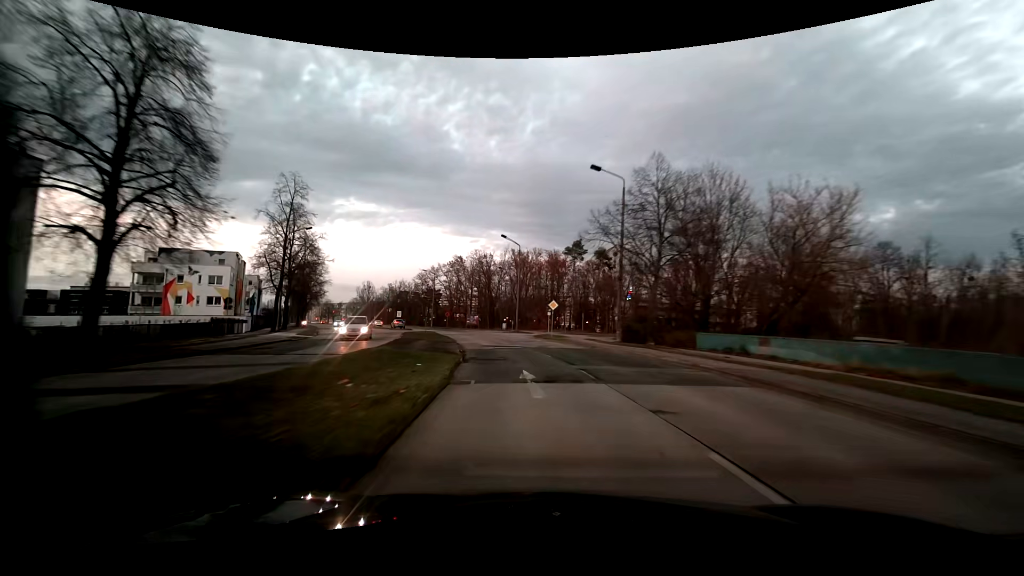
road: tertiary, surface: concrete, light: Dusk
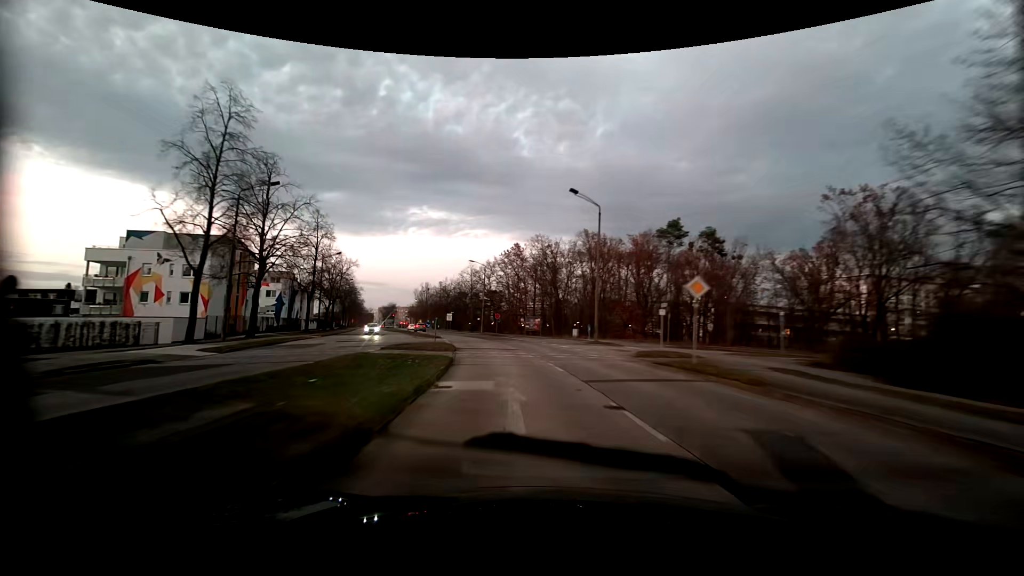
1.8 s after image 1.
(-1.4, +22.8) m; -7°
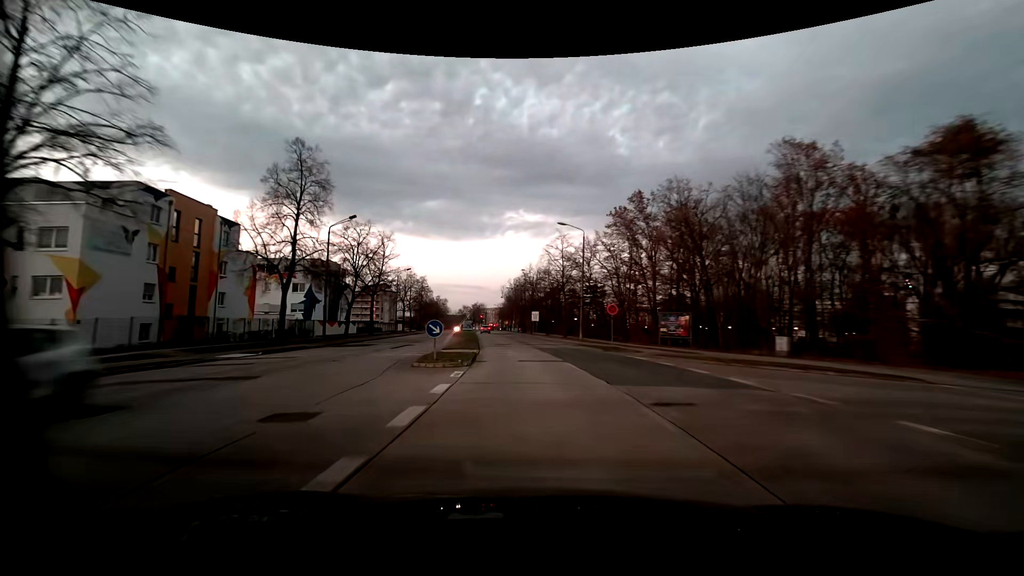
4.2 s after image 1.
(-3.3, +30.3) m; -11°
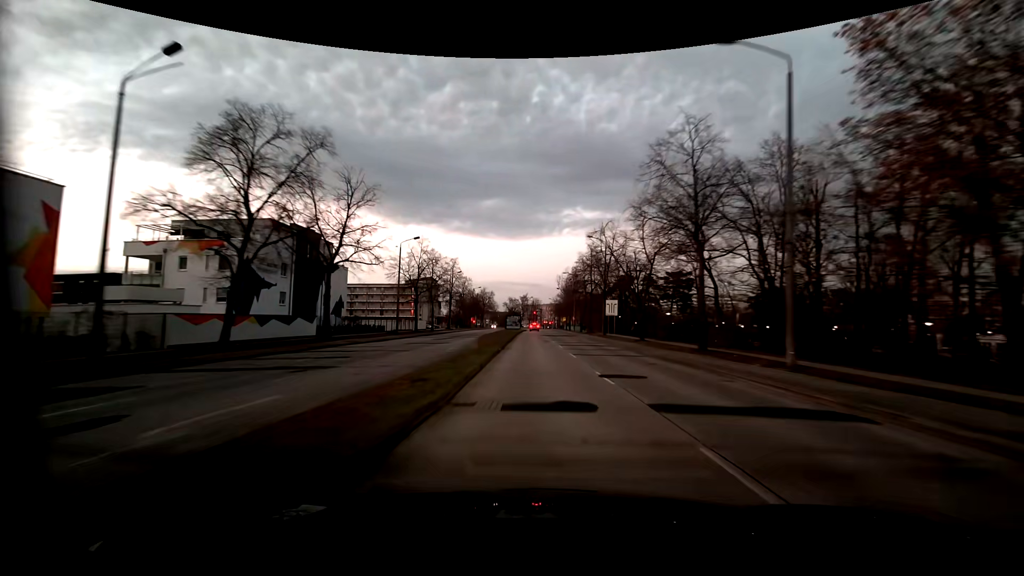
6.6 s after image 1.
(-2.1, +31.4) m; -7°
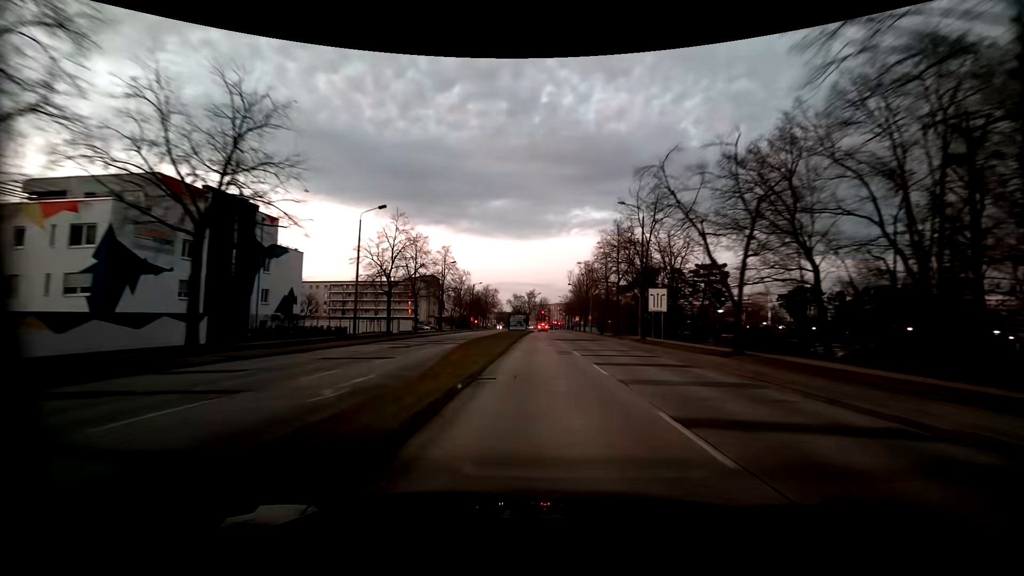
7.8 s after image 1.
(-0.2, +16.3) m; -1°
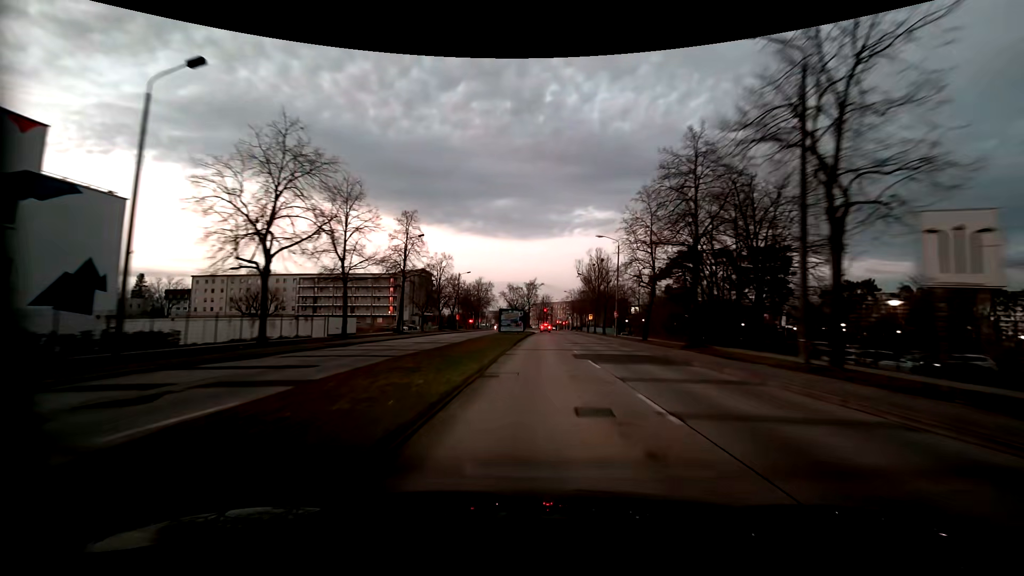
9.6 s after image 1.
(-0.1, +24.6) m; 0°
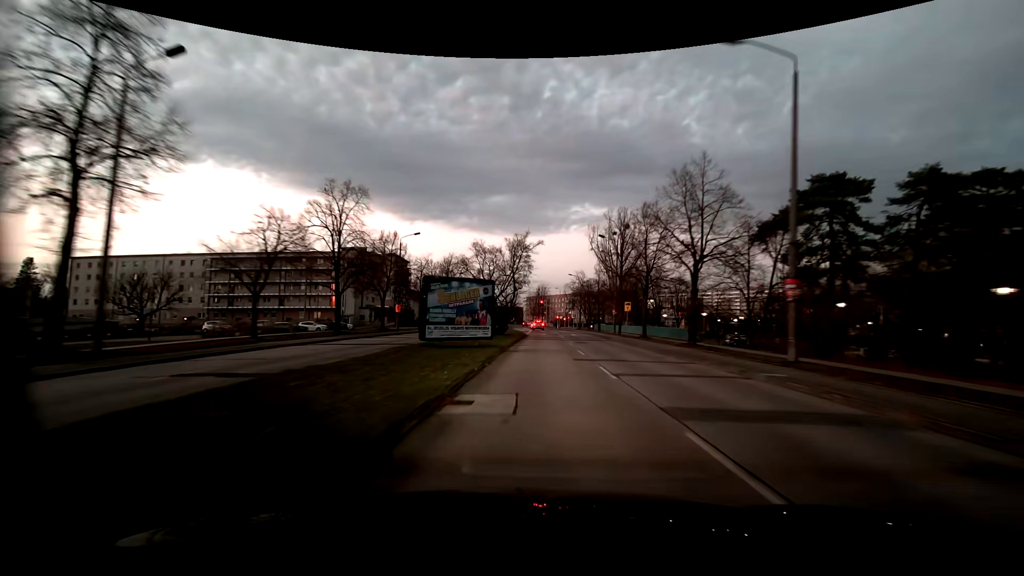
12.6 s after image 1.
(+0.2, +39.5) m; +1°
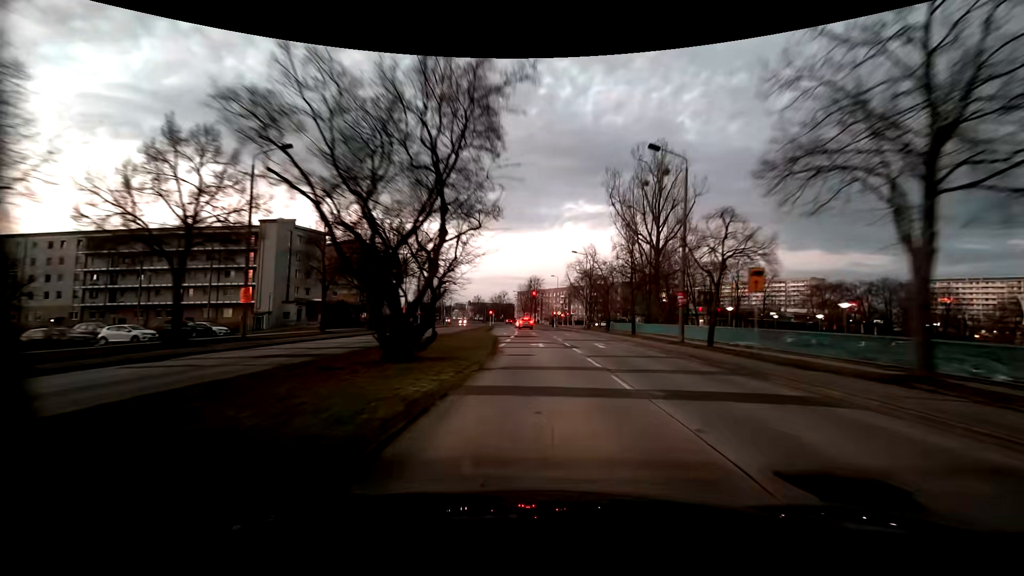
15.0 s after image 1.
(+0.2, +29.4) m; +1°
(0, +10) (0, +20) (0, +30) (0, +40) (-1, +50) (-1, +60) (-2, +70) (-2, +80) (-3, +90) (-4, +100) m
